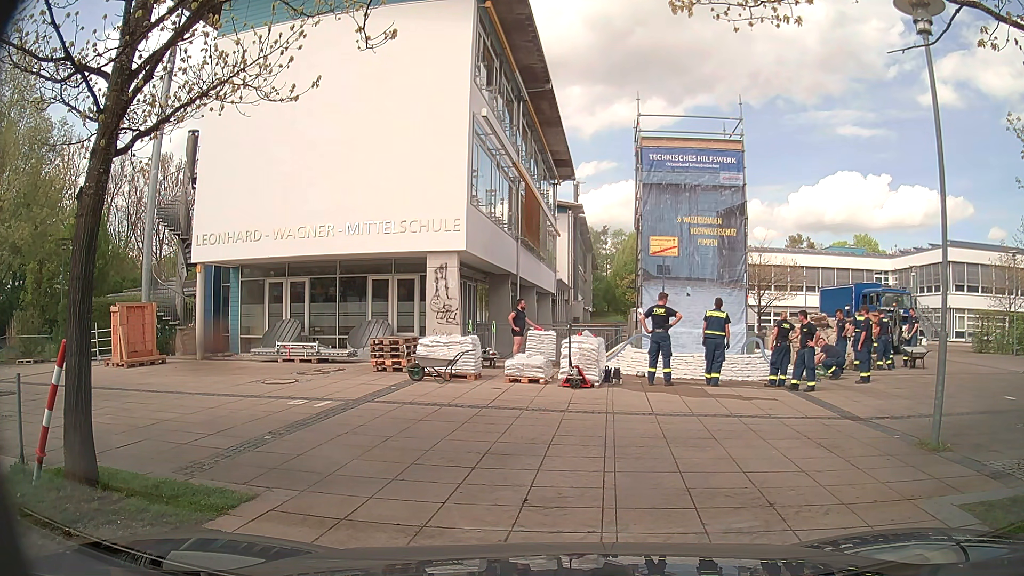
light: Day
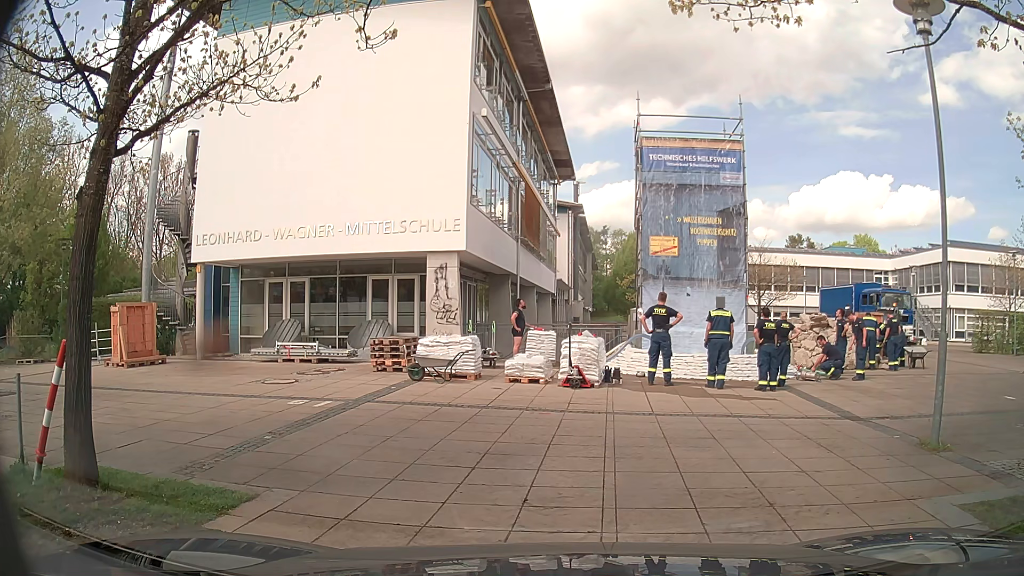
(0.0, 0.0) m; 0°
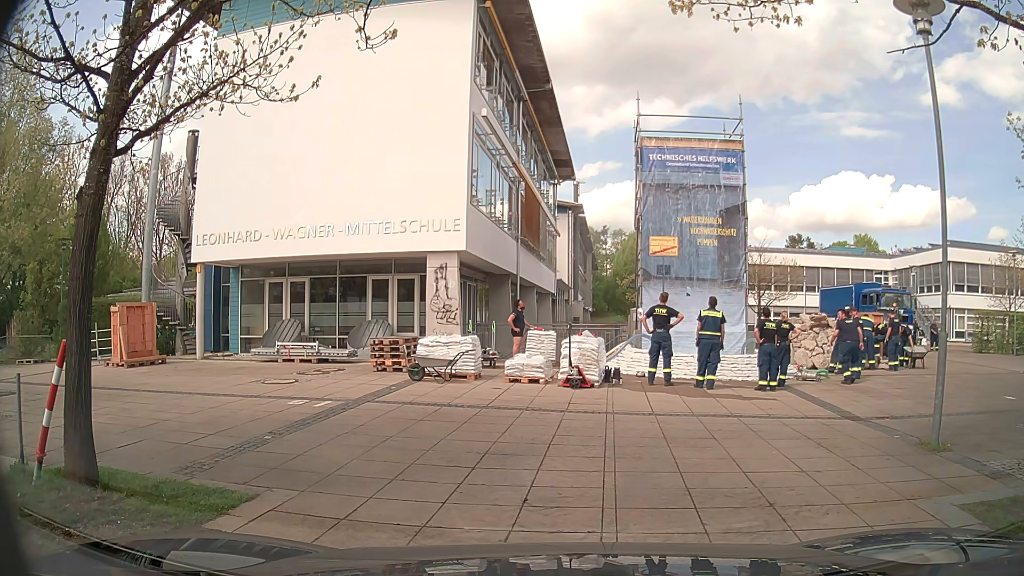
(0.0, 0.0) m; 0°
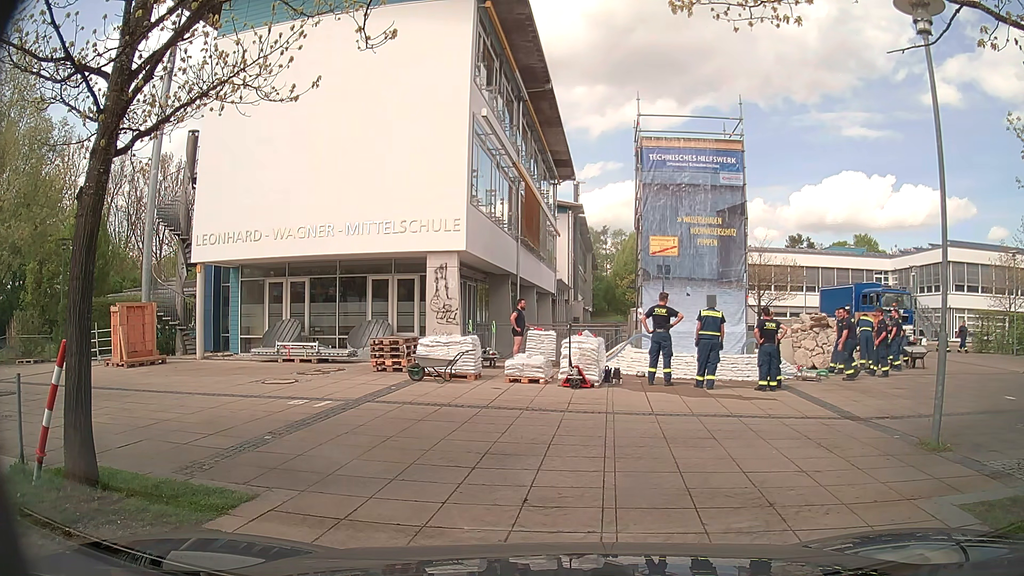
(0.0, 0.0) m; 0°
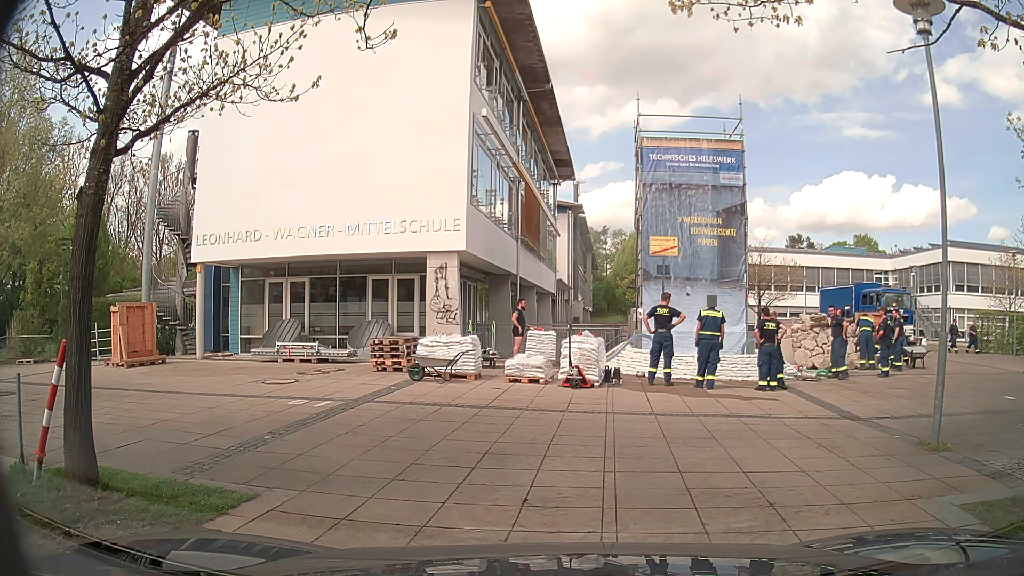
(0.0, 0.0) m; 0°
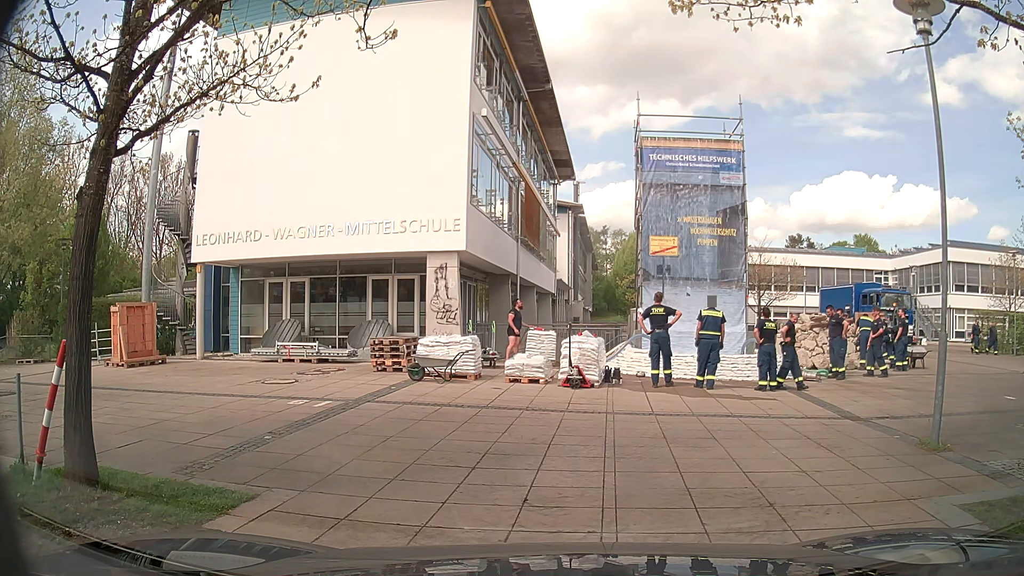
(0.0, 0.0) m; 0°
